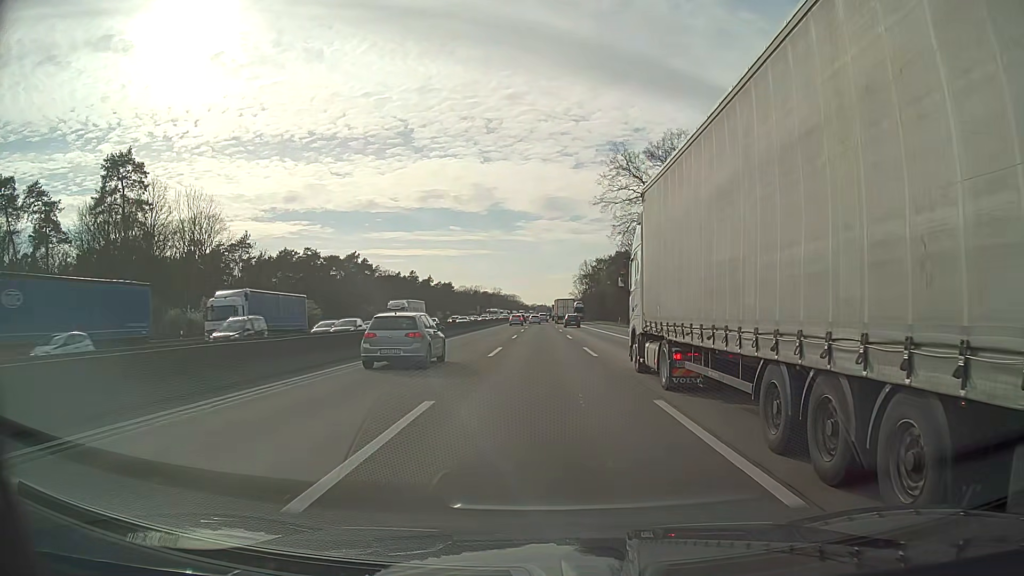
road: motorway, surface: asphalt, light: Day
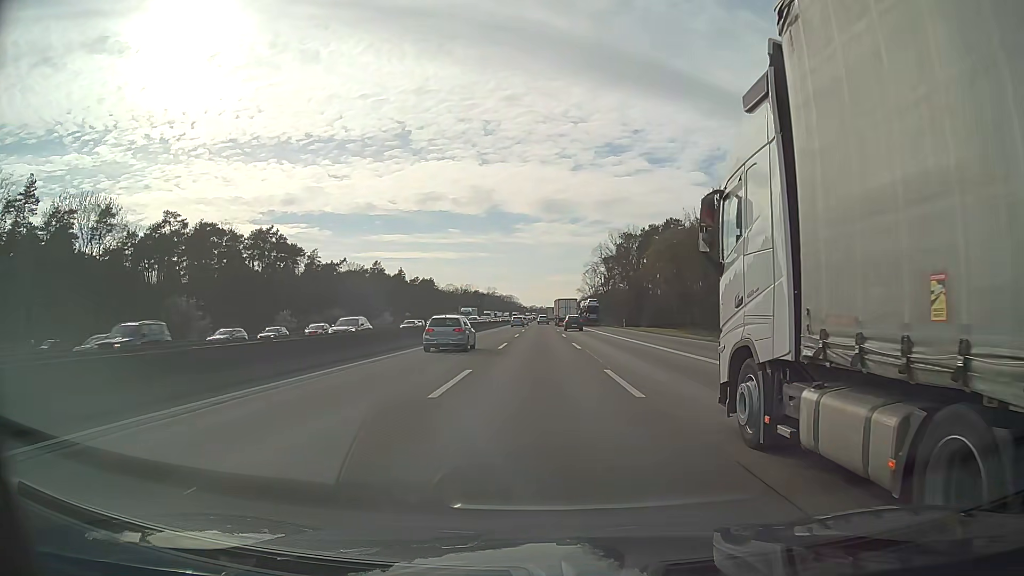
(-0.2, +65.5) m; 0°
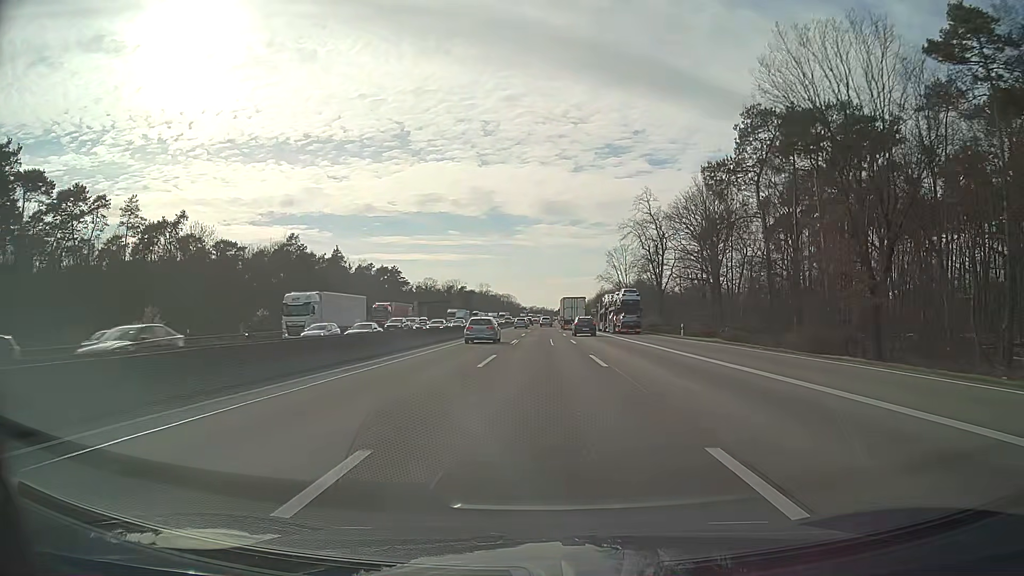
(0.0, +82.6) m; 0°
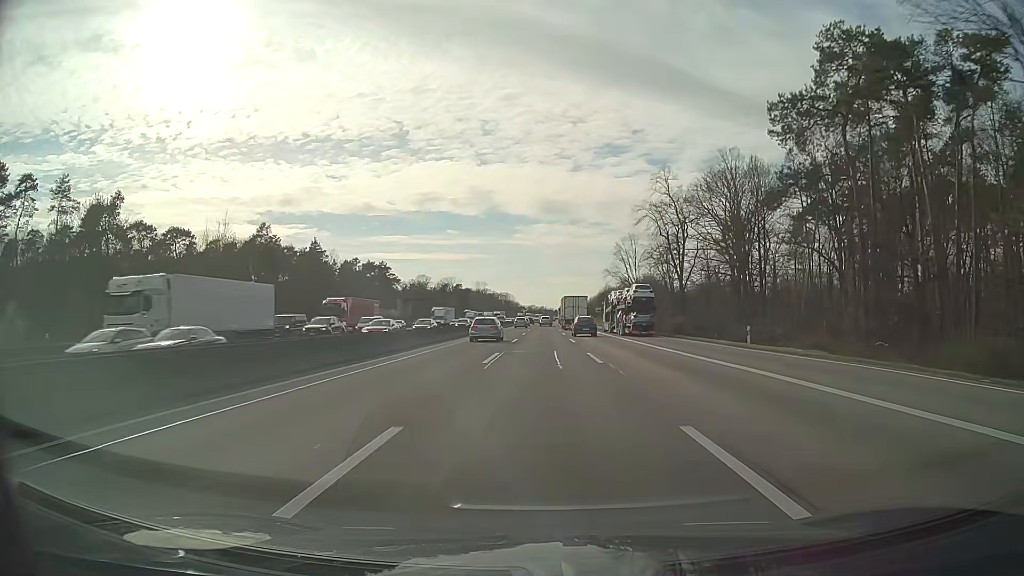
(0.0, +16.6) m; 0°
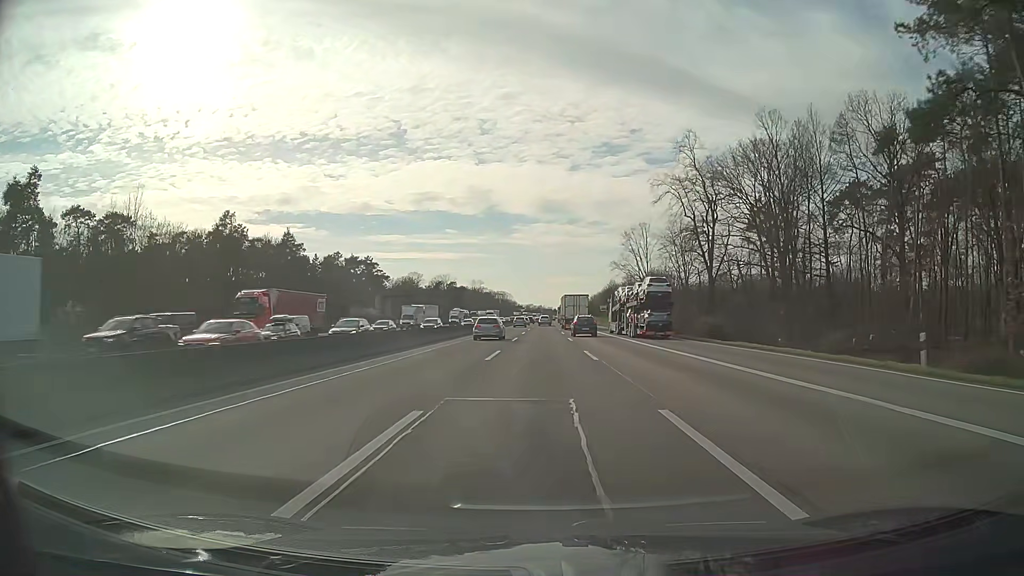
(0.0, +16.6) m; 0°
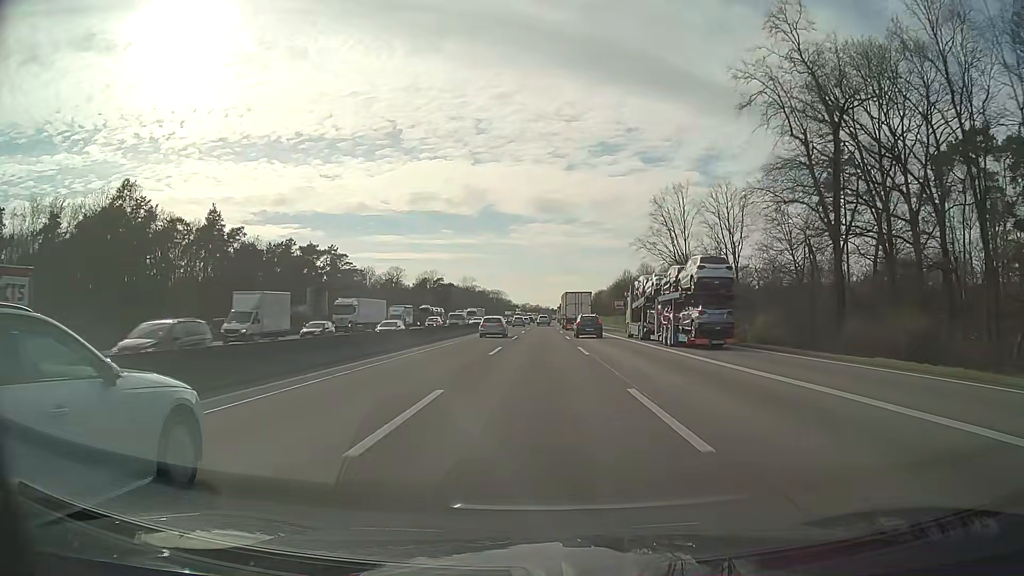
(+0.2, +33.3) m; +1°
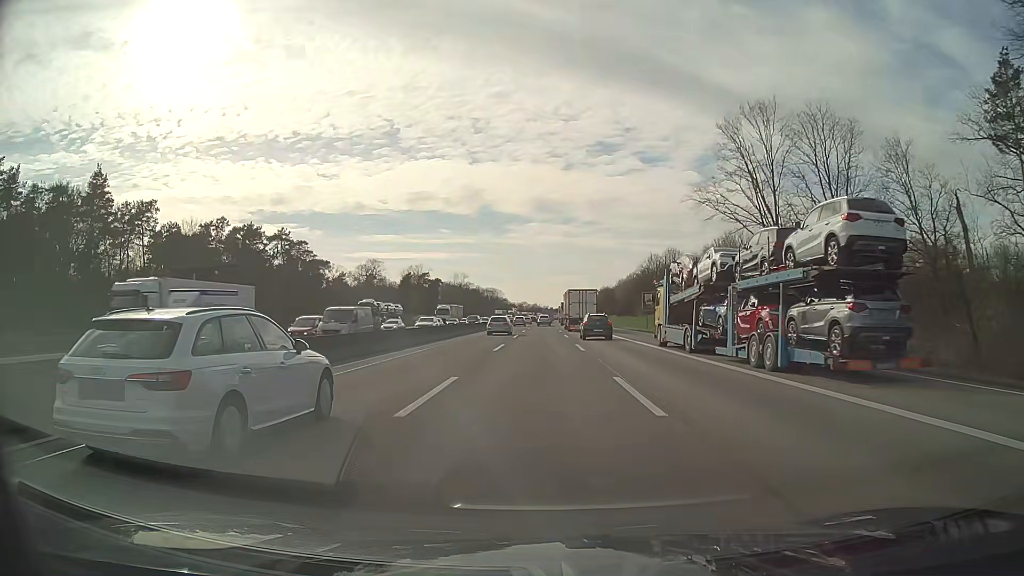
(0.0, +33.5) m; 0°
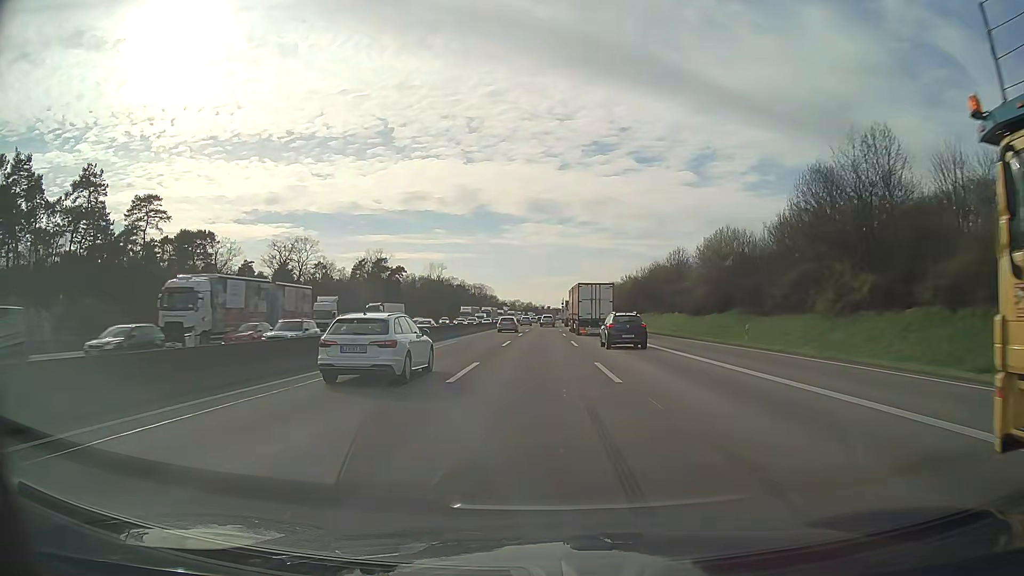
(+0.1, +67.3) m; 0°
(0, +10) (0, +20) (0, +30) (0, +40) (0, +50) (0, +60) (0, +70) (0, +80) (0, +90) (+1, +100) m
